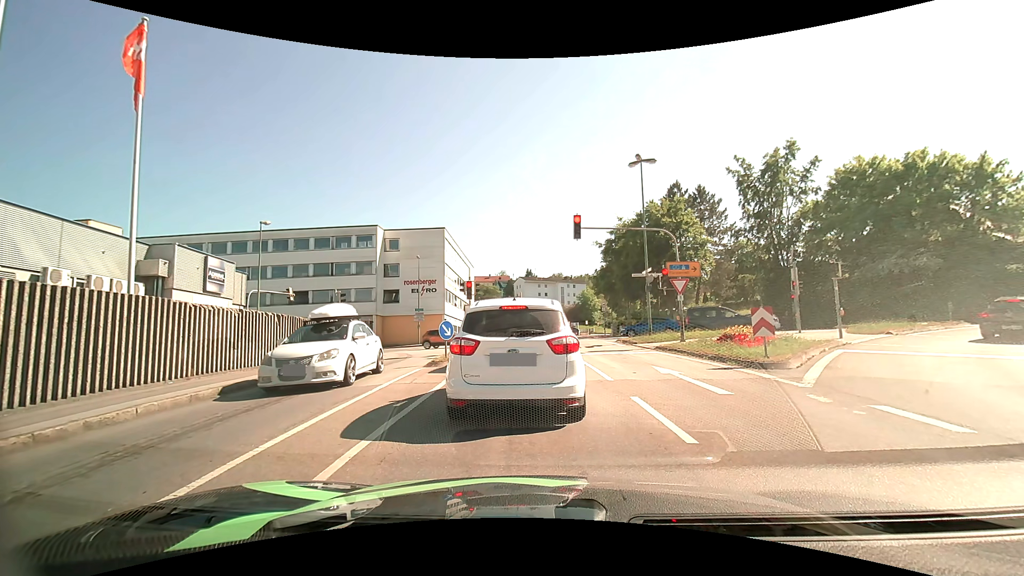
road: tertiary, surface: asphalt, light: Day
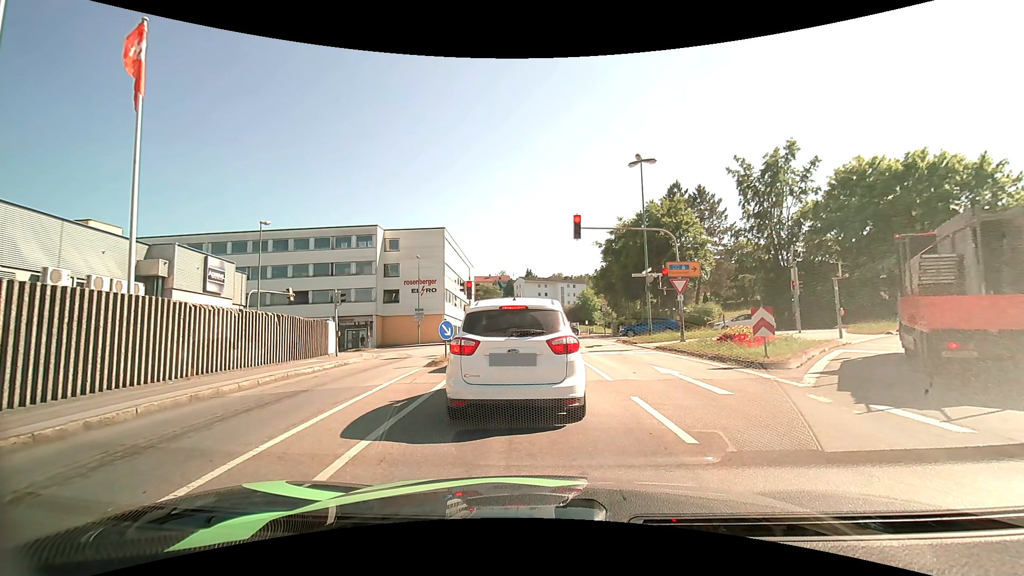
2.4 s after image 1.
(0.0, 0.0) m; 0°
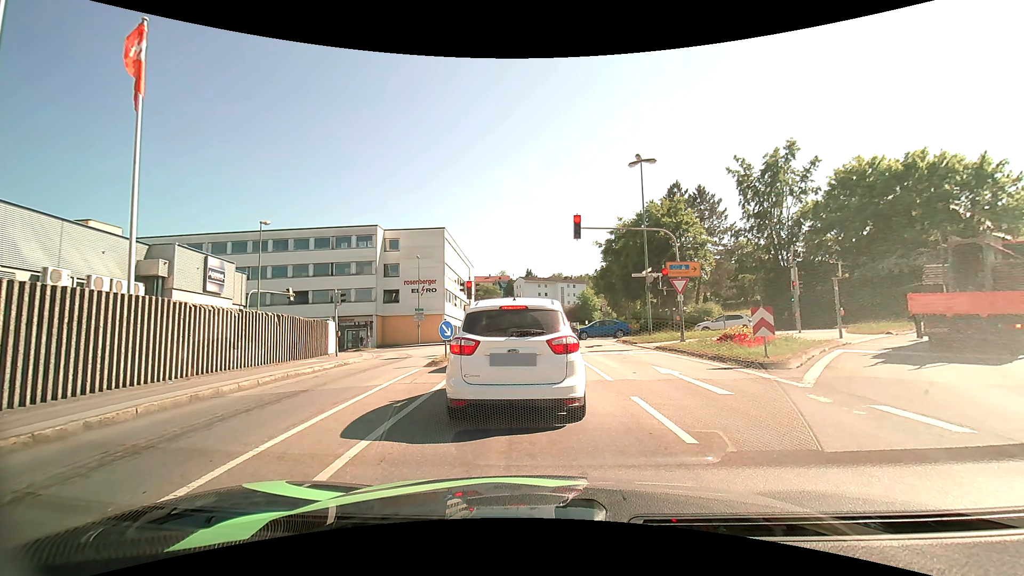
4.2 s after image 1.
(0.0, 0.0) m; 0°
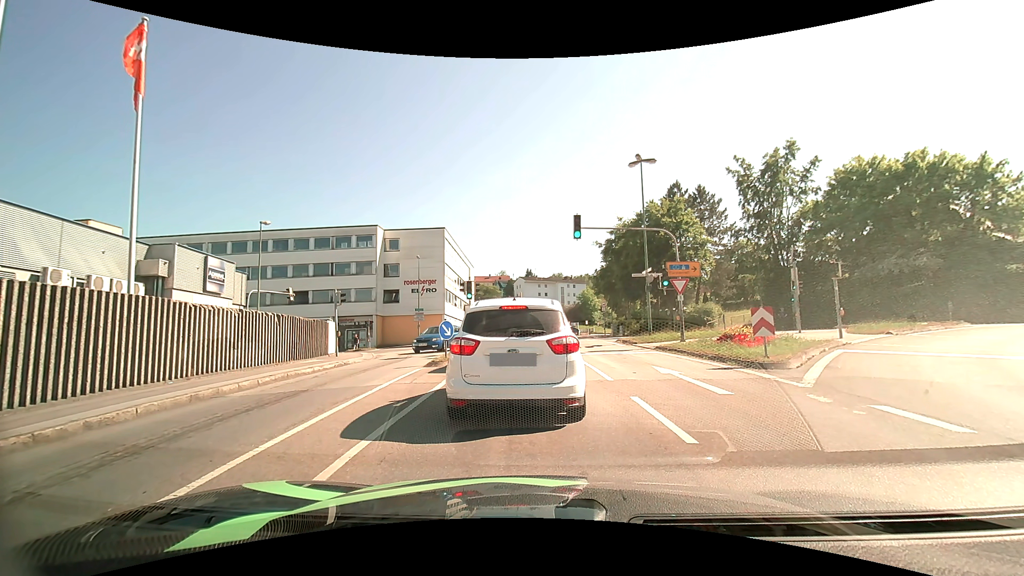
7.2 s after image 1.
(0.0, 0.0) m; 0°
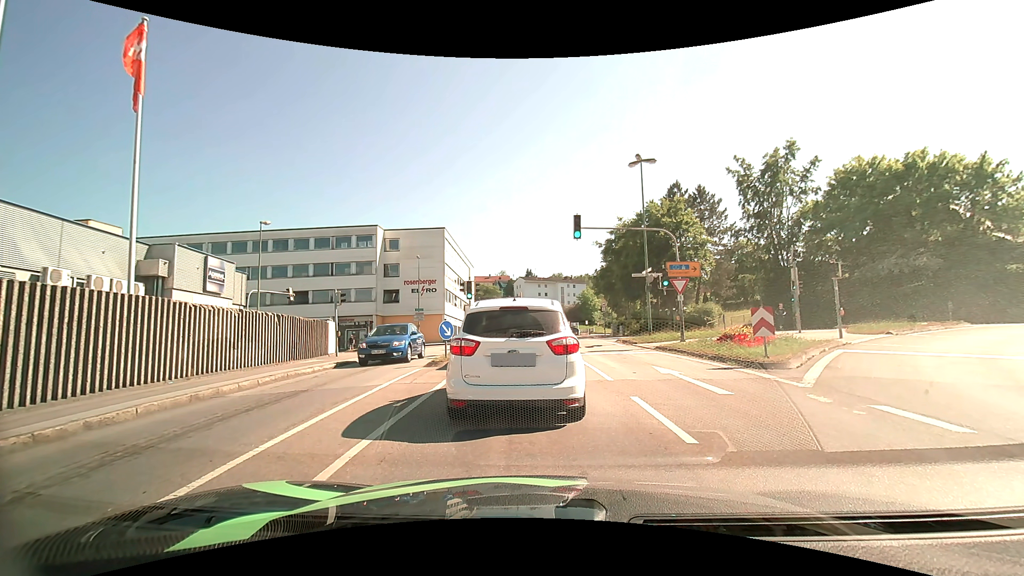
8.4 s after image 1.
(0.0, 0.0) m; 0°
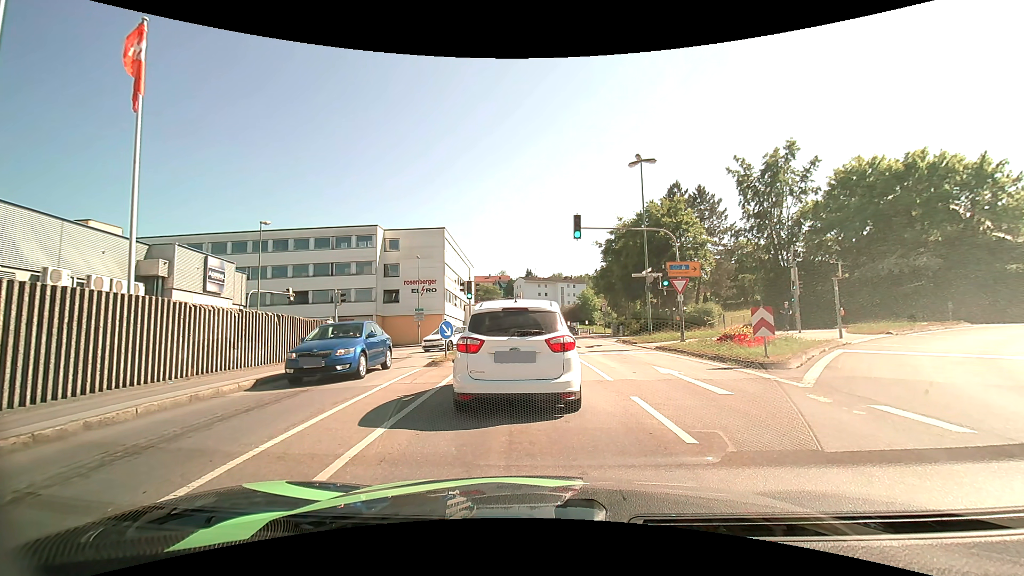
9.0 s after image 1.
(0.0, 0.0) m; 0°
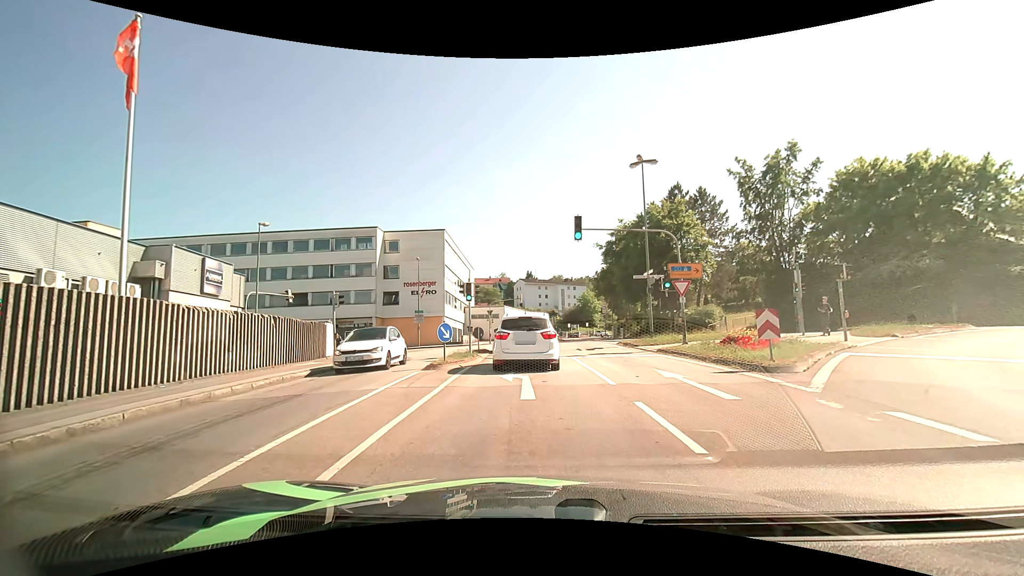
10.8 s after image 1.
(0.0, +0.2) m; 0°
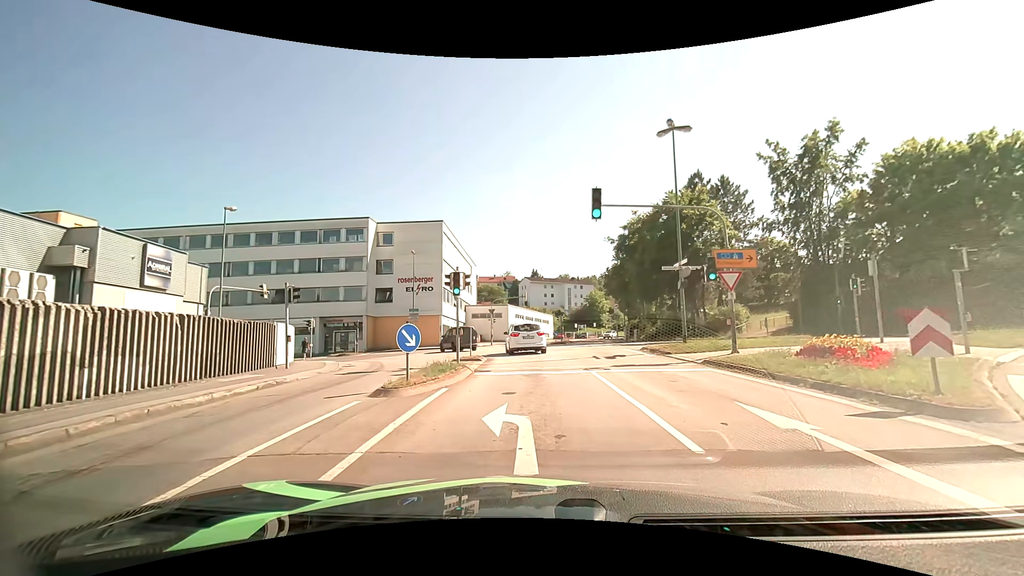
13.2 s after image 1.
(0.0, +5.3) m; 0°
(0, +10) (0, +20) (-1, +30) (-6, +39) (-13, +45) (-23, +47) (-33, +47) (-43, +47) (-53, +47) (-63, +47) m
